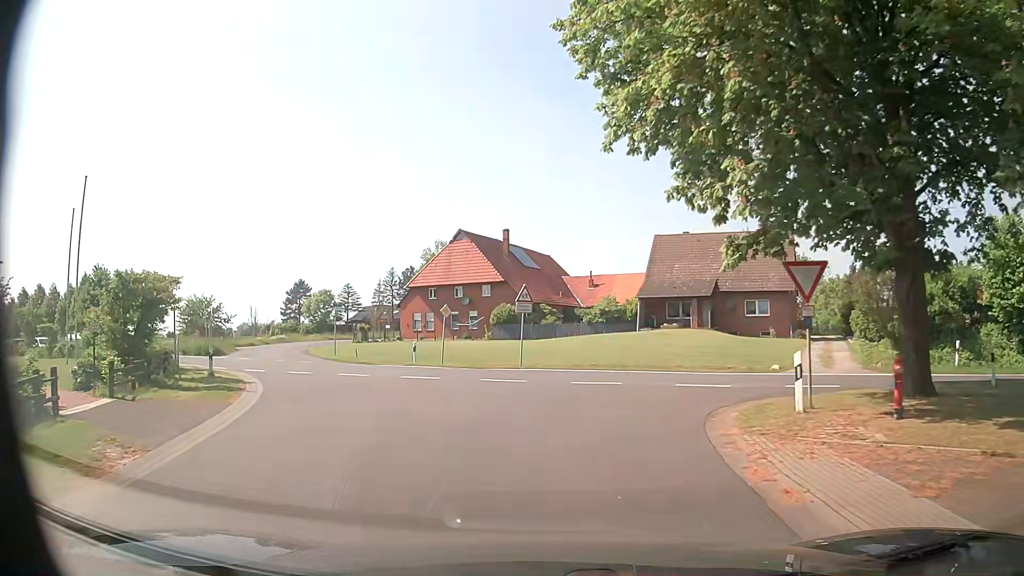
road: residential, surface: asphalt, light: Day
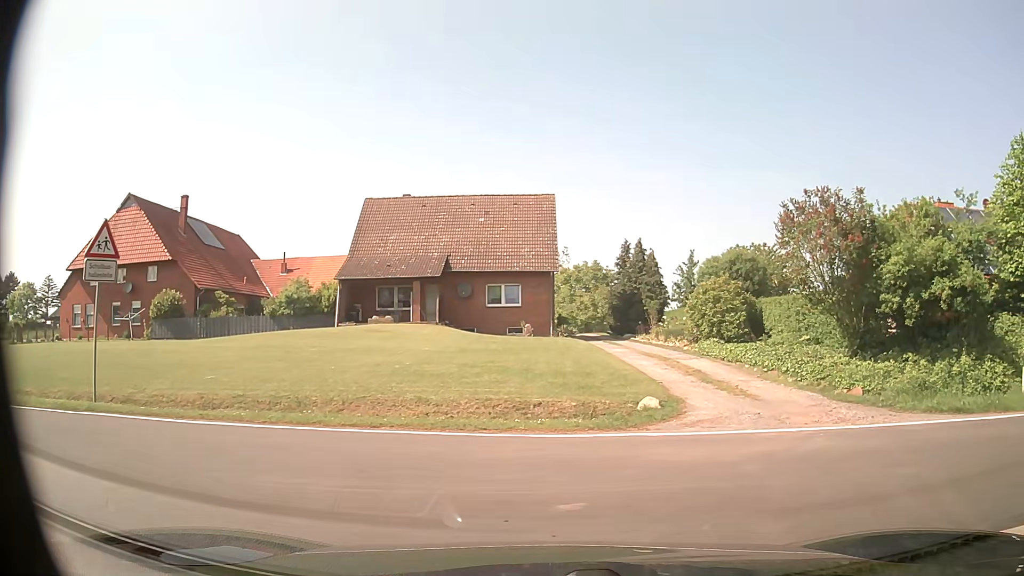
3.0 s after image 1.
(+1.1, +15.0) m; +25°
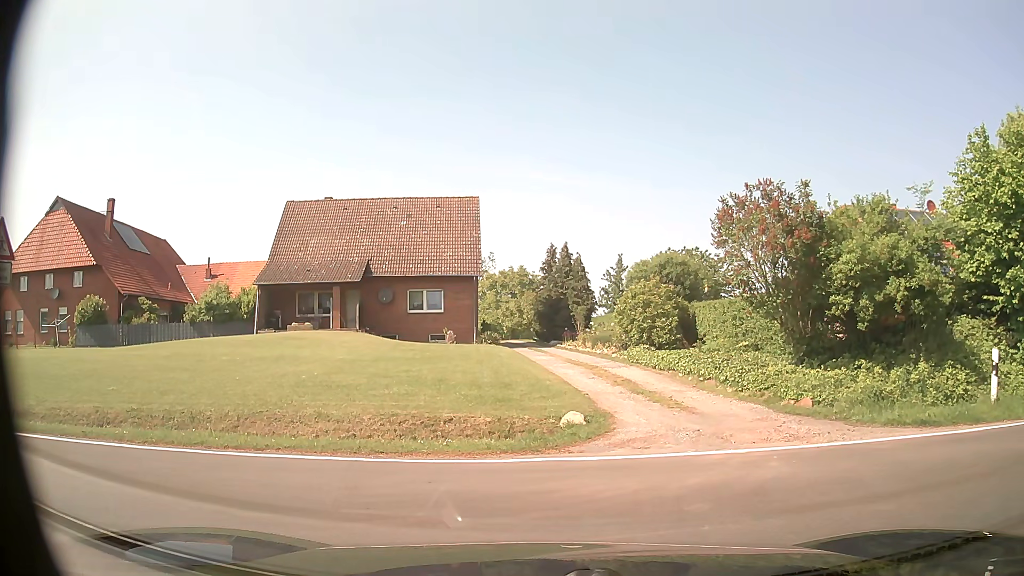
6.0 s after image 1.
(+0.1, +1.2) m; +4°
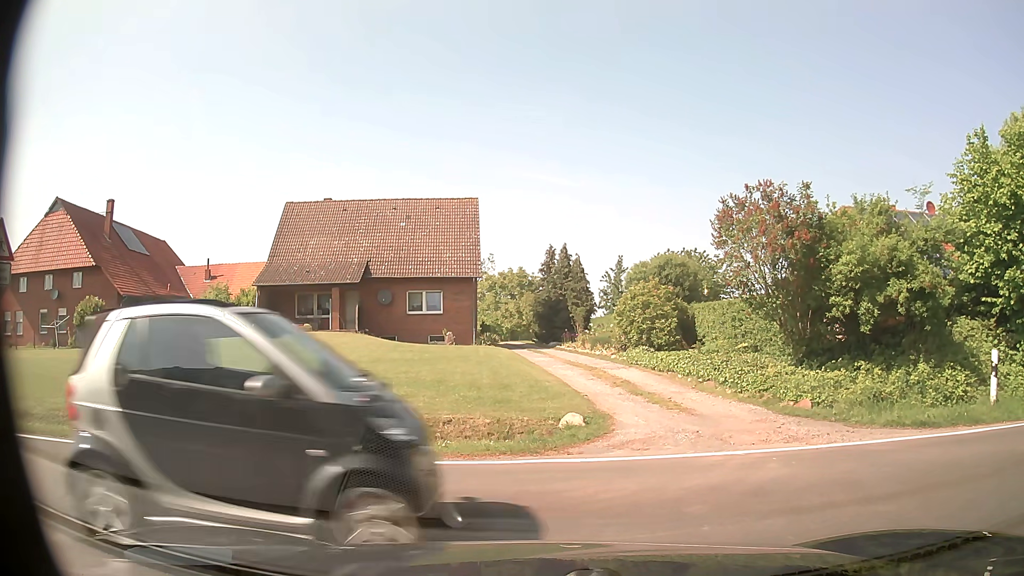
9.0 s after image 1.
(0.0, 0.0) m; 0°
